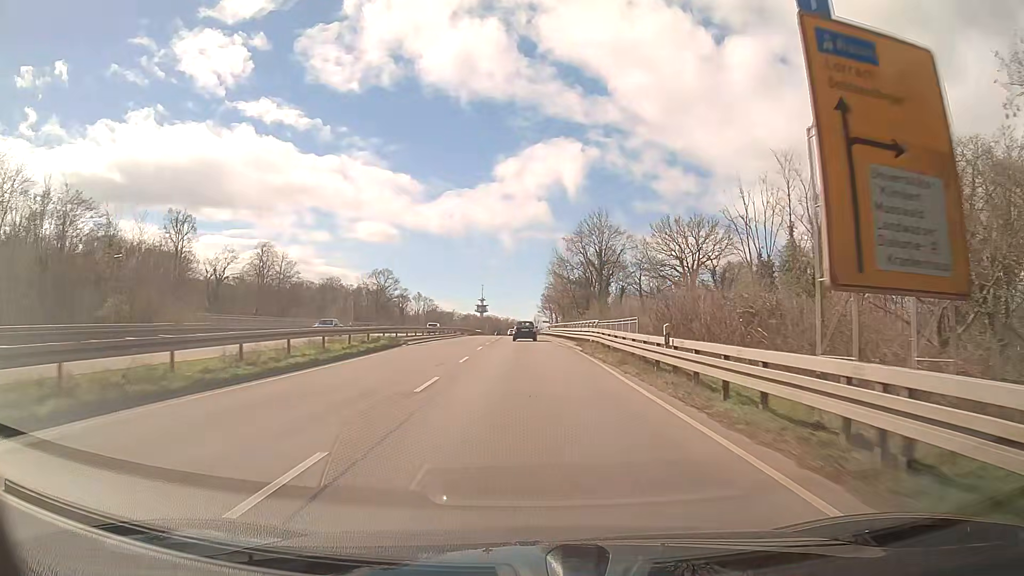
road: trunk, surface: asphalt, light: Day
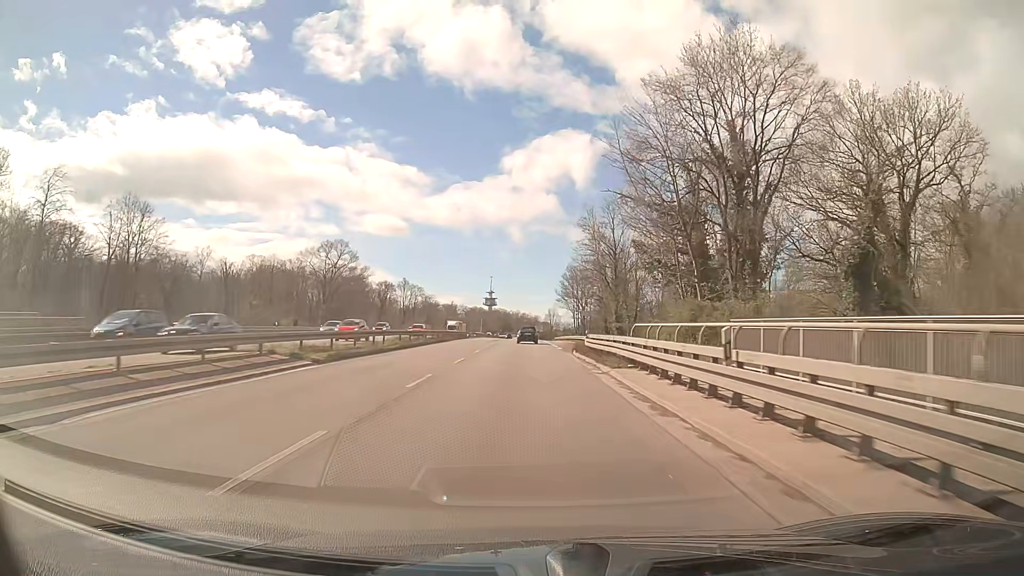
(-0.6, +62.1) m; -1°
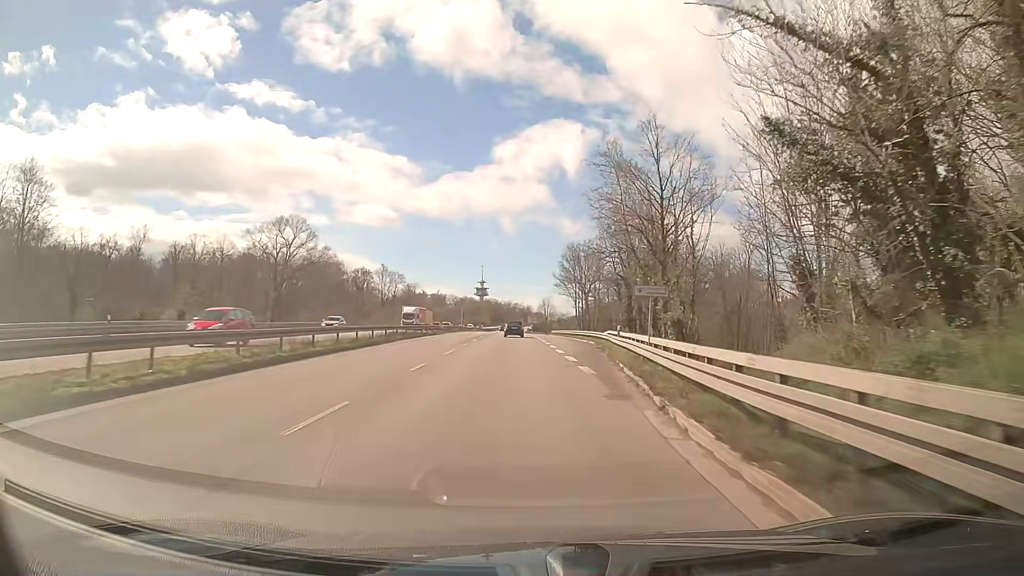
(+0.1, +24.5) m; 0°
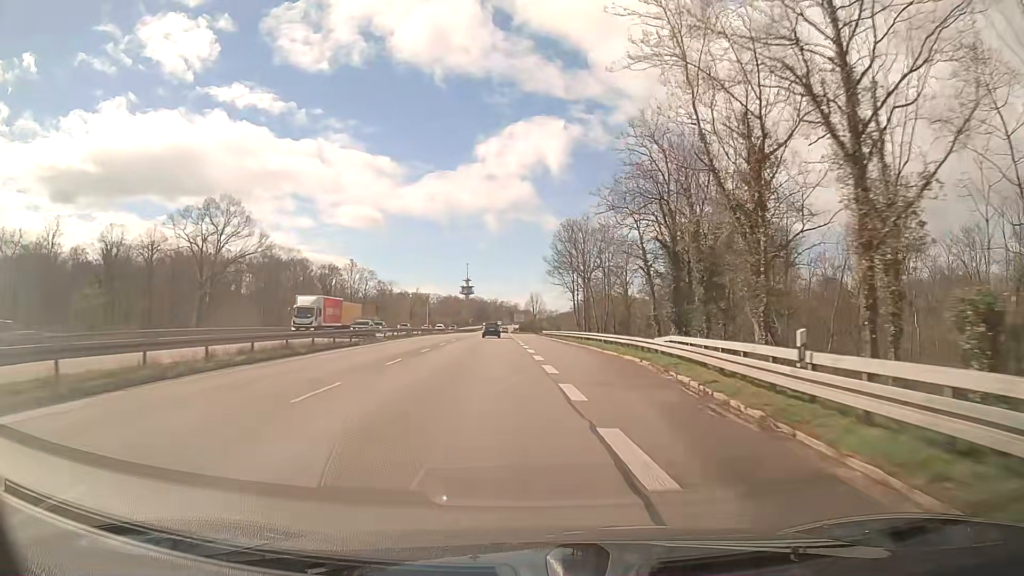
(+0.4, +23.8) m; +1°
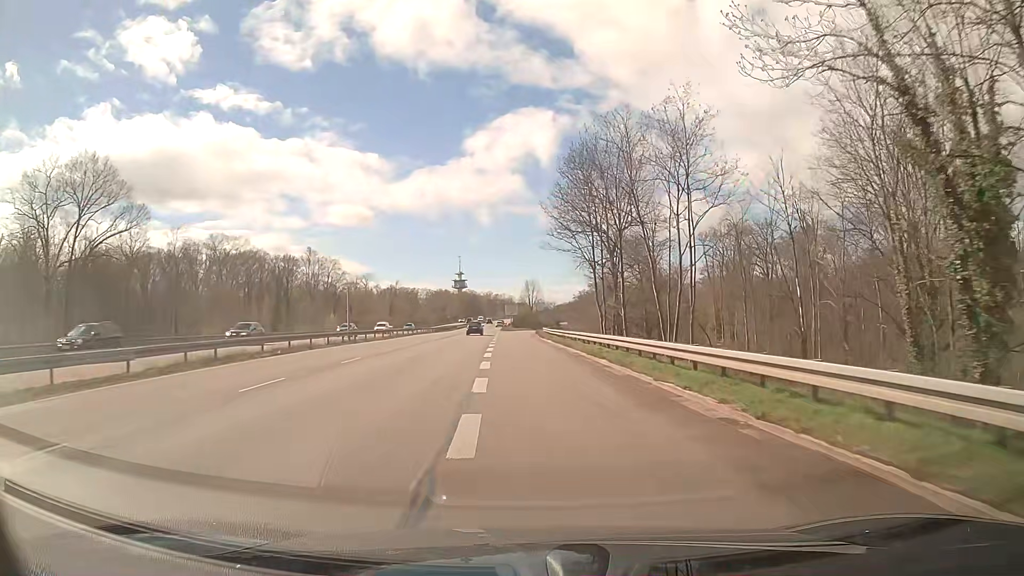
(+0.2, +34.3) m; 0°
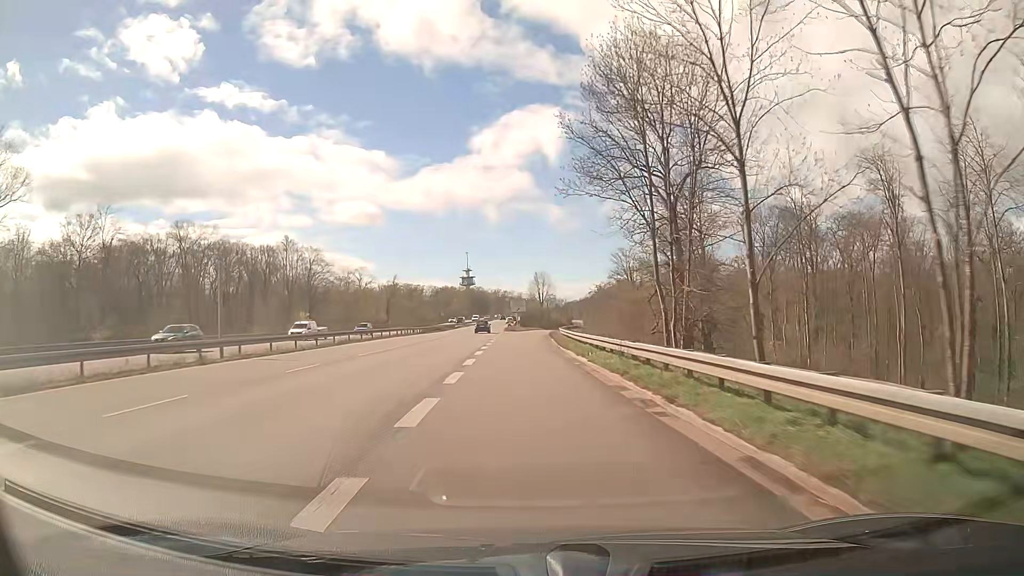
(-0.2, +21.9) m; -1°
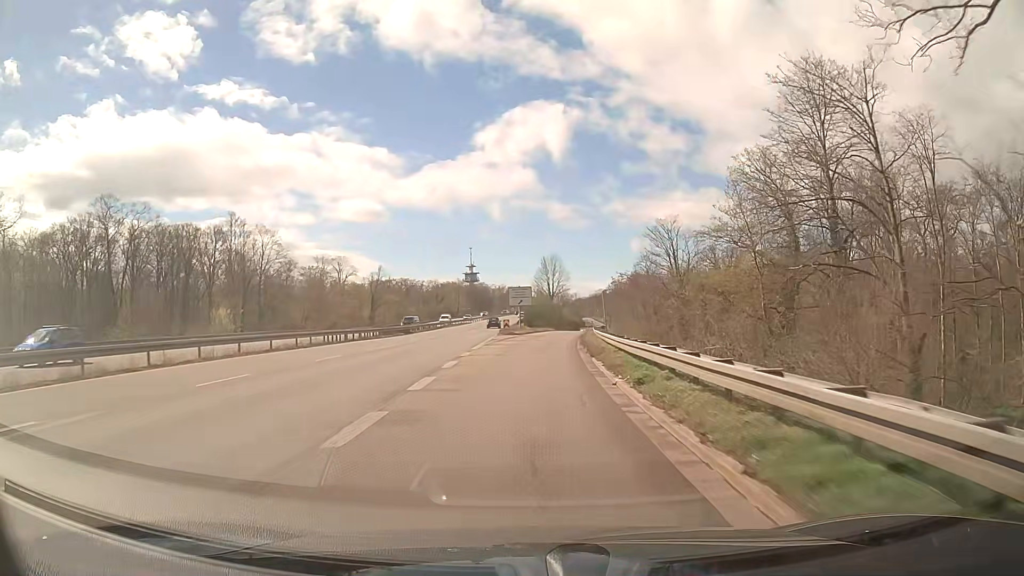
(-0.4, +31.4) m; -1°
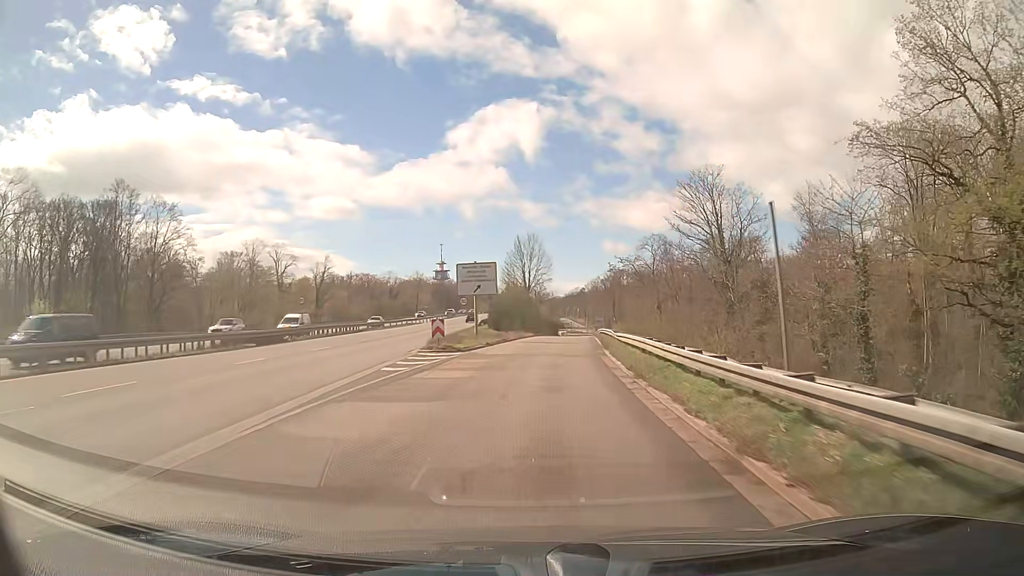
(+0.4, +30.2) m; +2°
